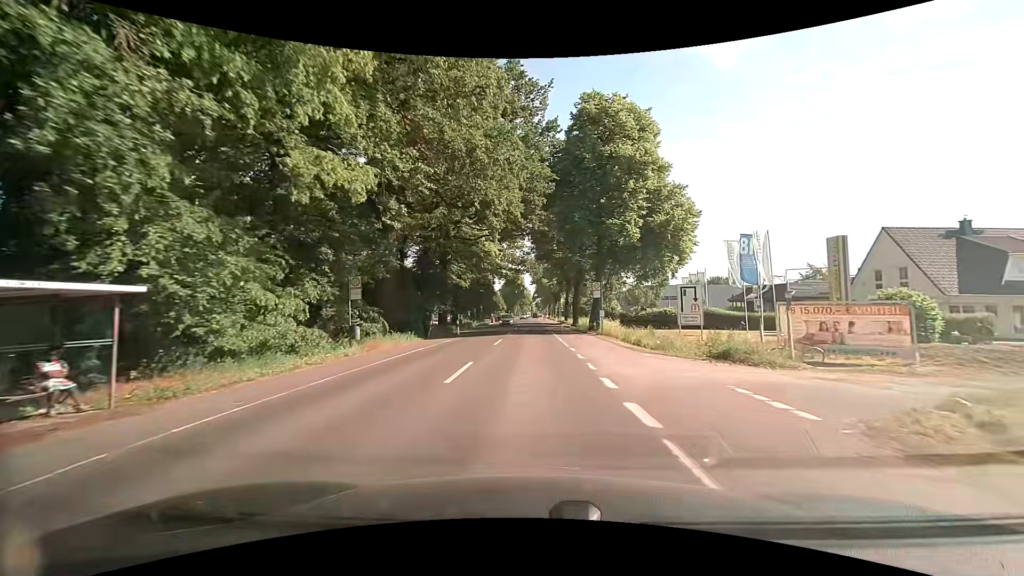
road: secondary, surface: asphalt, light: Day
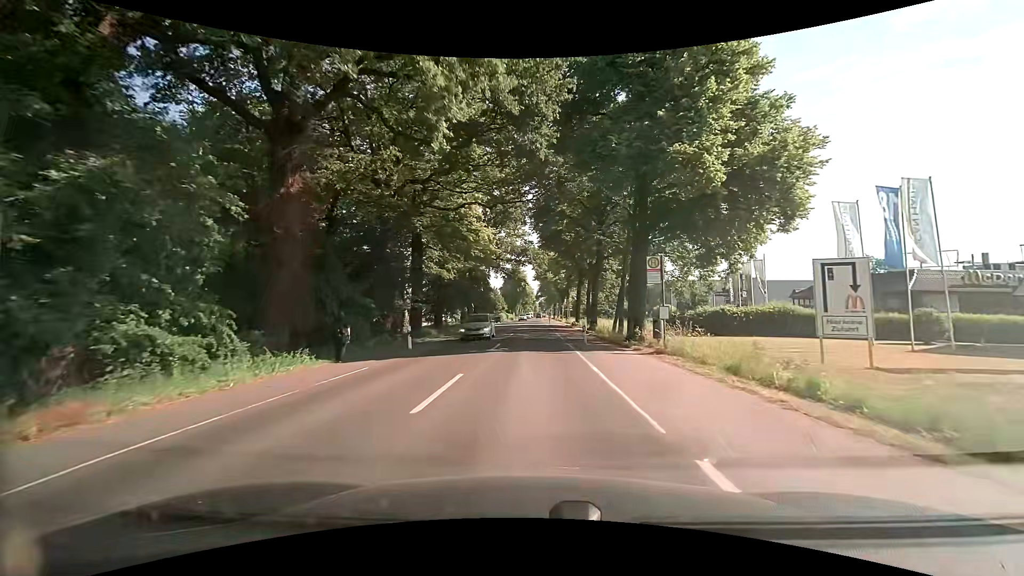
(-0.1, +14.9) m; -1°
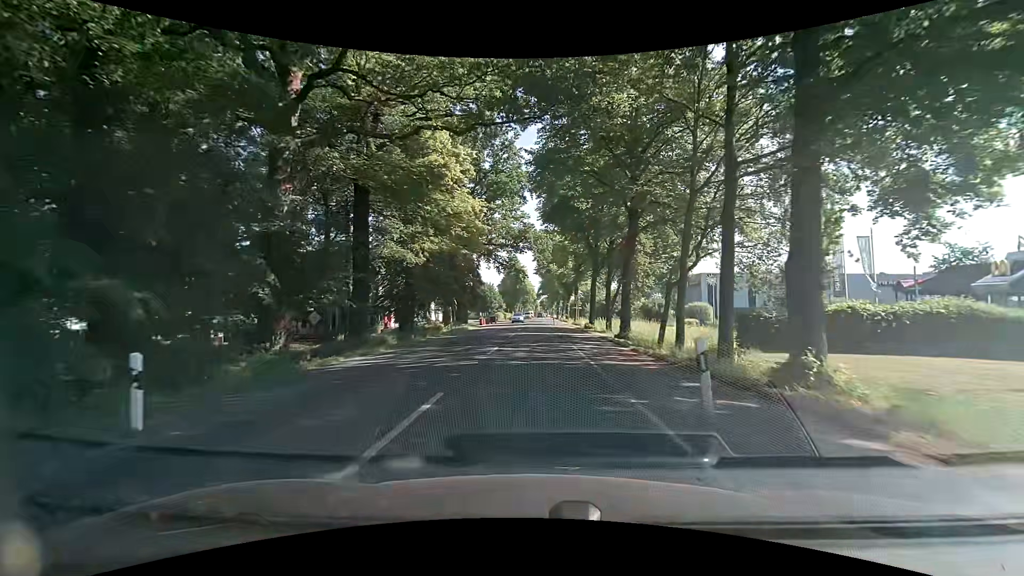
(+0.1, +14.8) m; 0°
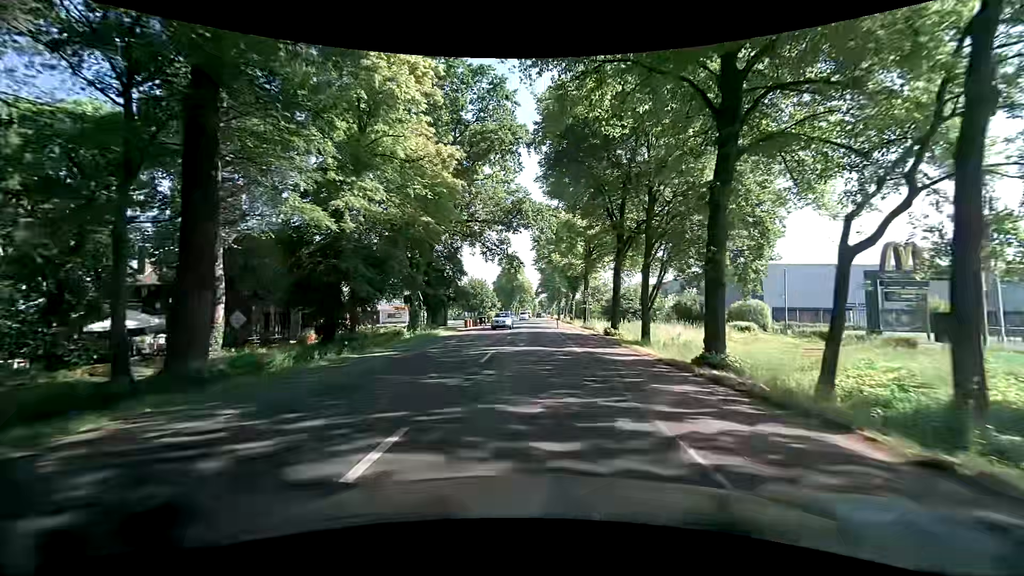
(0.0, +14.6) m; +1°
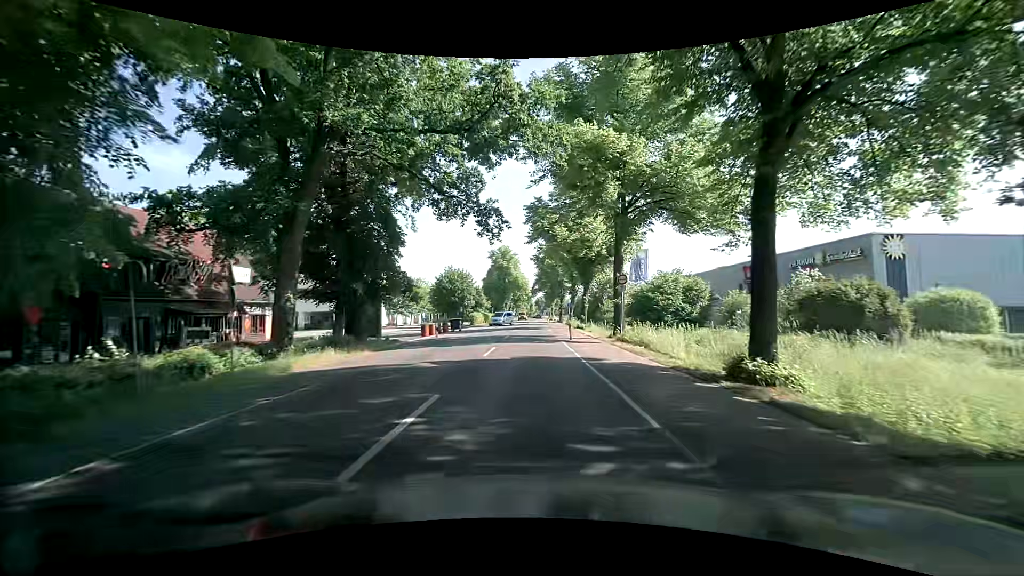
(-0.1, +21.8) m; -1°
(0, +10) (0, +20) (0, +30) (0, +40) (0, +50) (0, +60) (+1, +70) (+1, +80) (+1, +90) (0, +100) m
